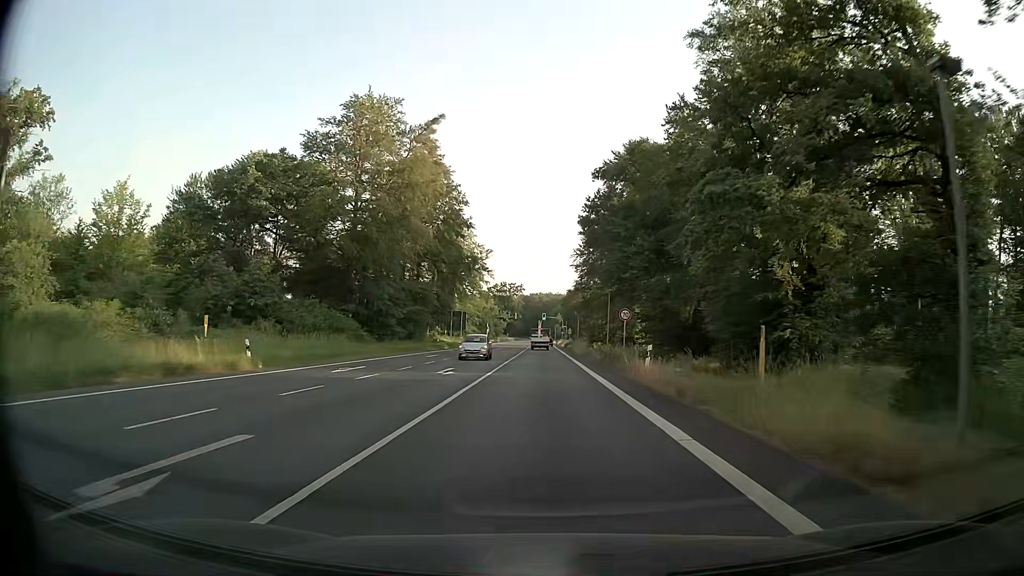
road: primary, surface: asphalt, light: Day
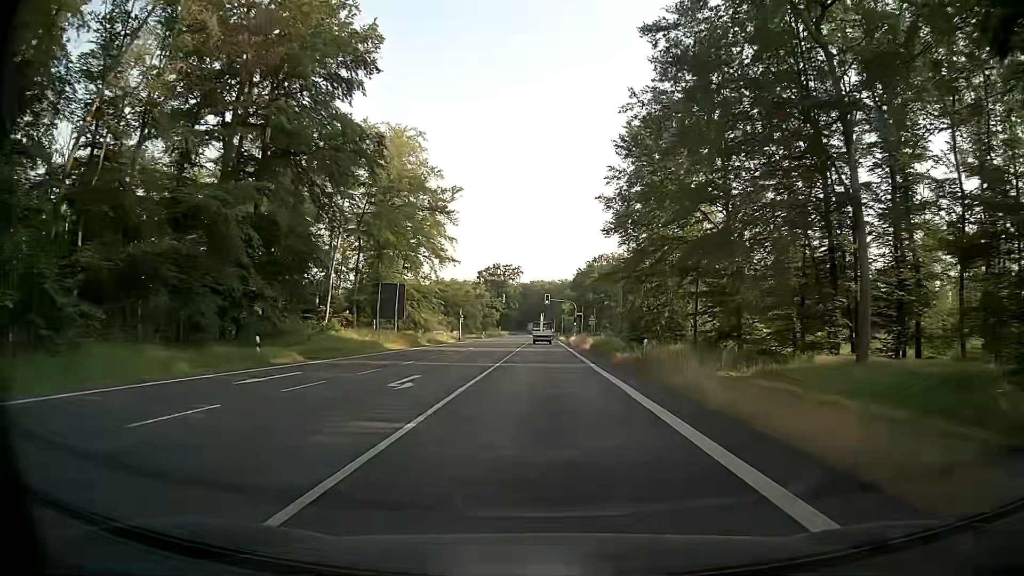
(-0.1, +49.1) m; 0°
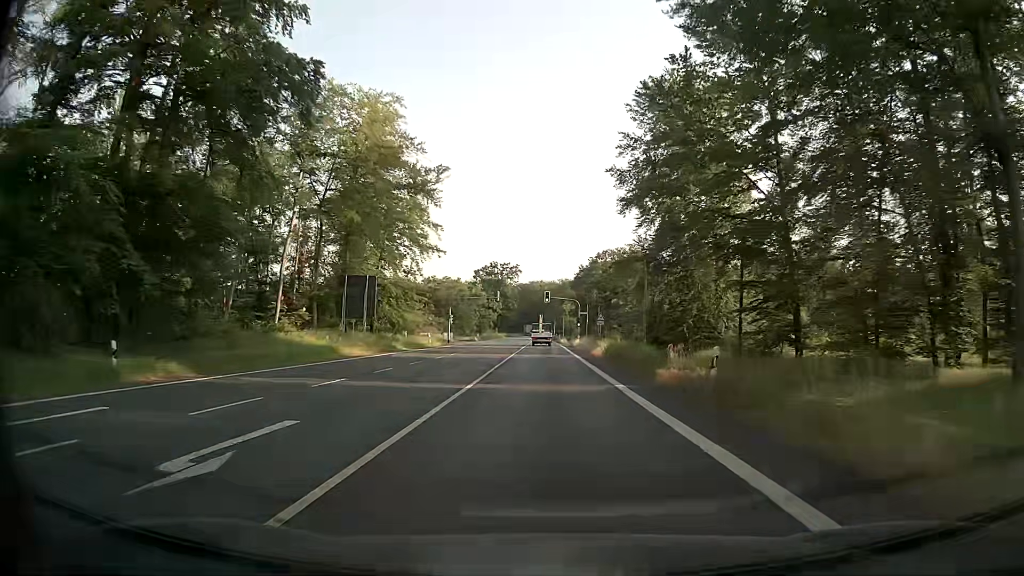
(0.0, +10.3) m; 0°
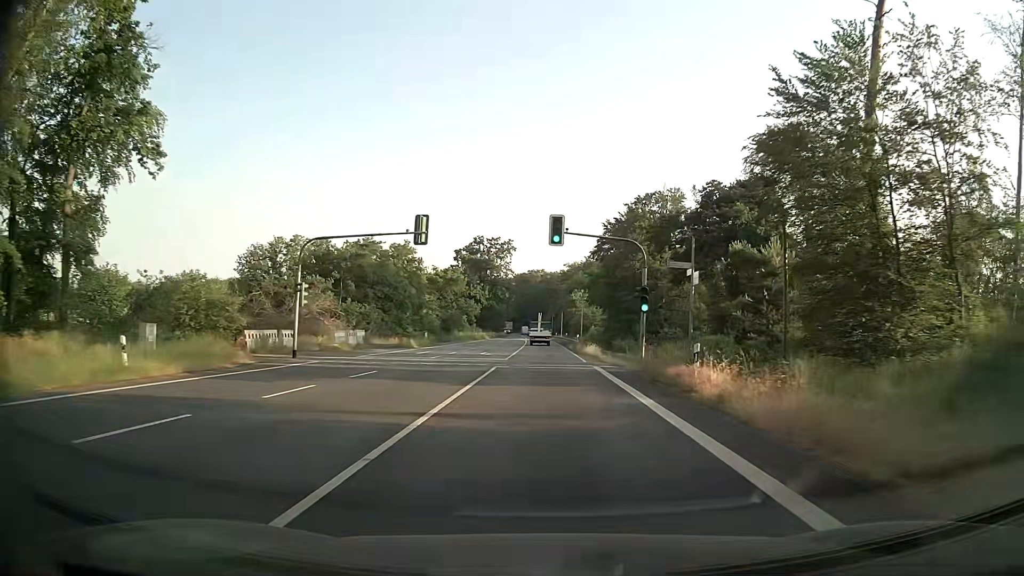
(+0.1, +52.1) m; 0°
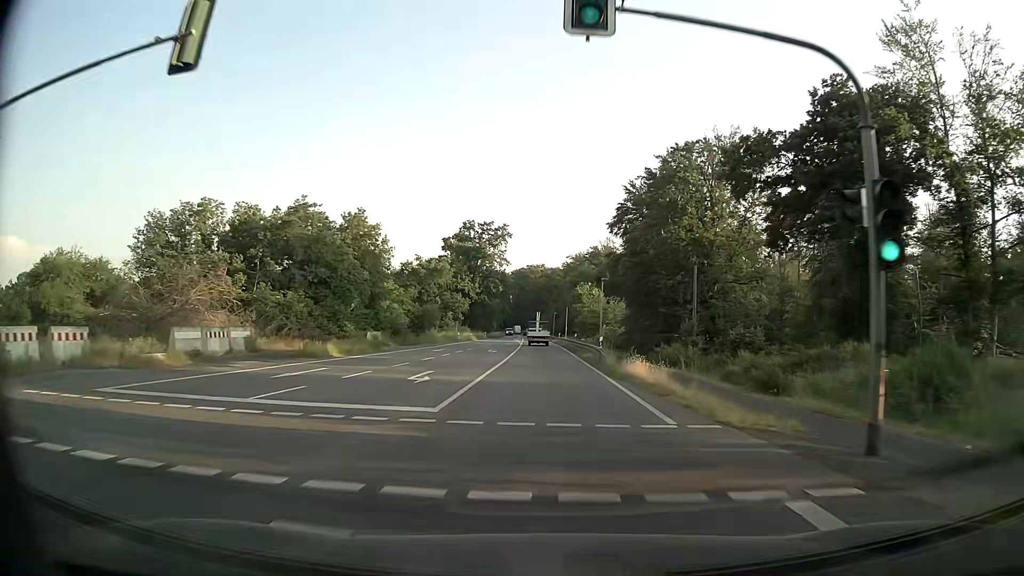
(-0.1, +21.3) m; 0°
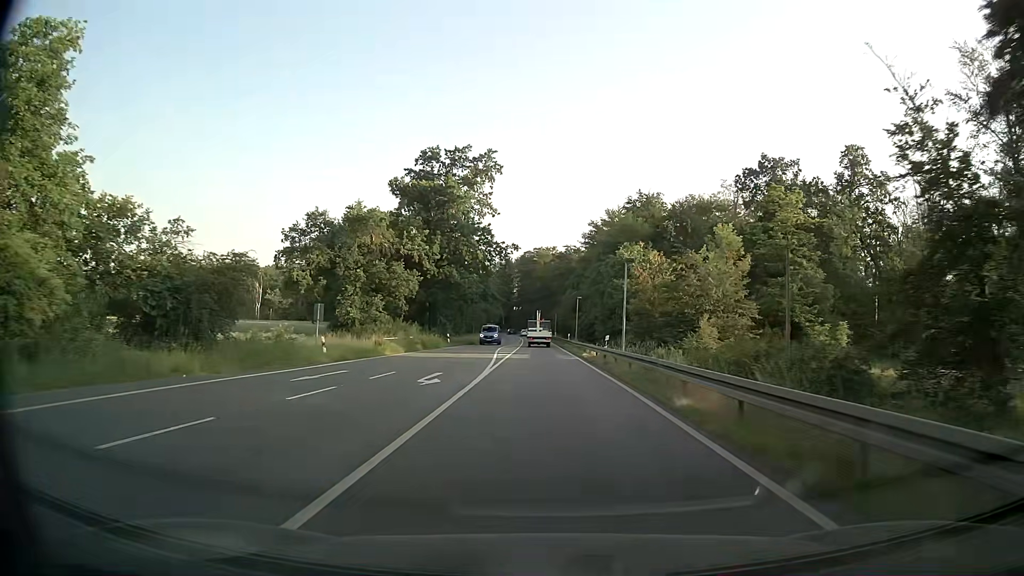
(-0.4, +54.1) m; -1°
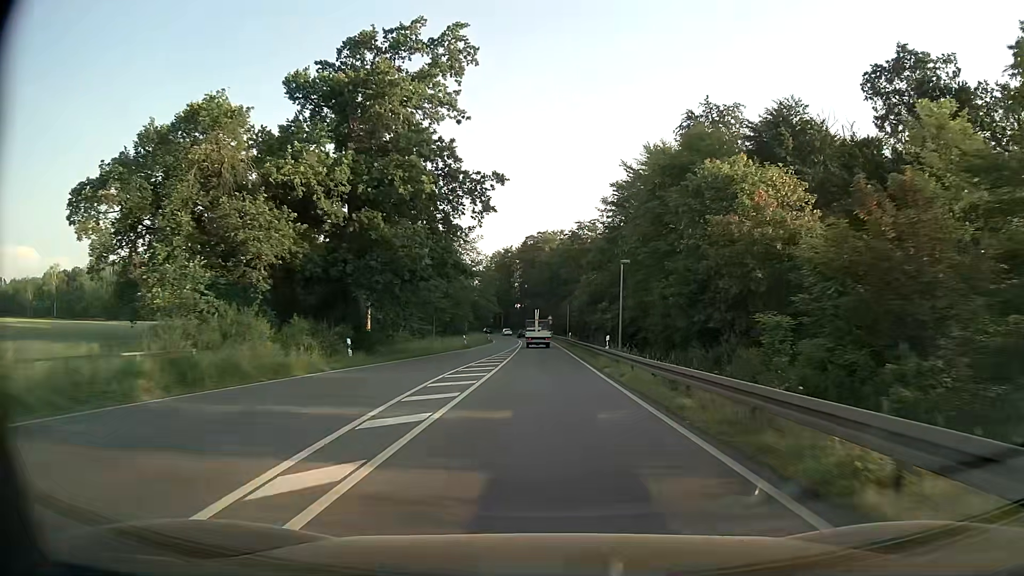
(-0.2, +33.0) m; -1°
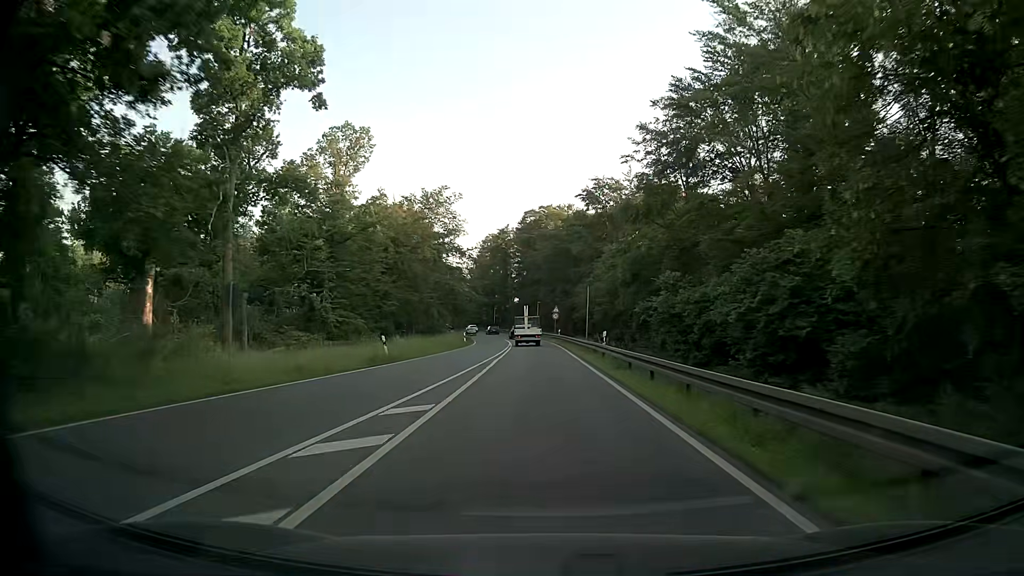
(-0.1, +32.7) m; 0°
(0, +10) (0, +20) (0, +30) (-1, +40) (-1, +50) (-1, +60) (-2, +70) (-3, +80) (-4, +90) (-6, +100) m
